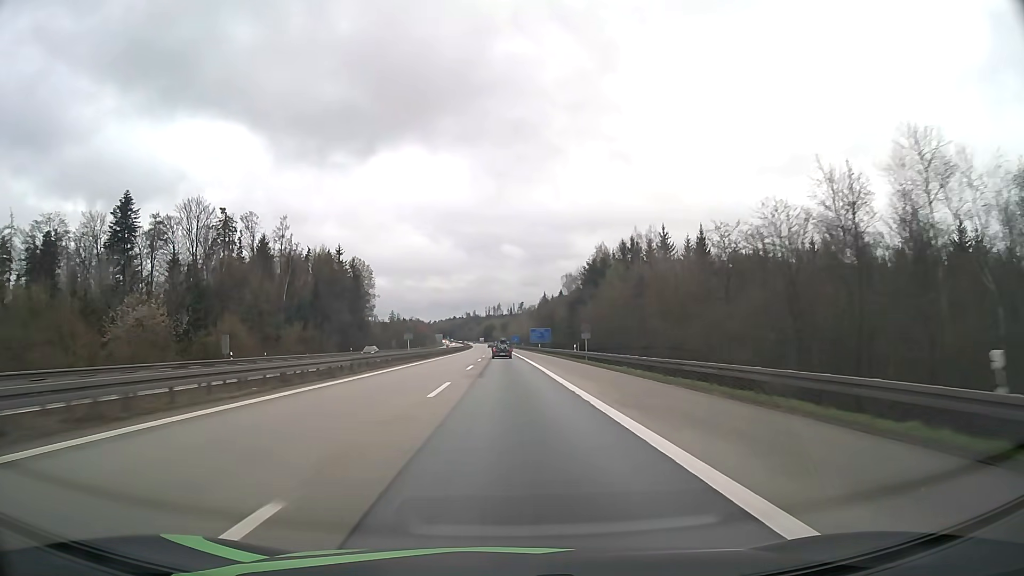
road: motorway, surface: asphalt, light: Day
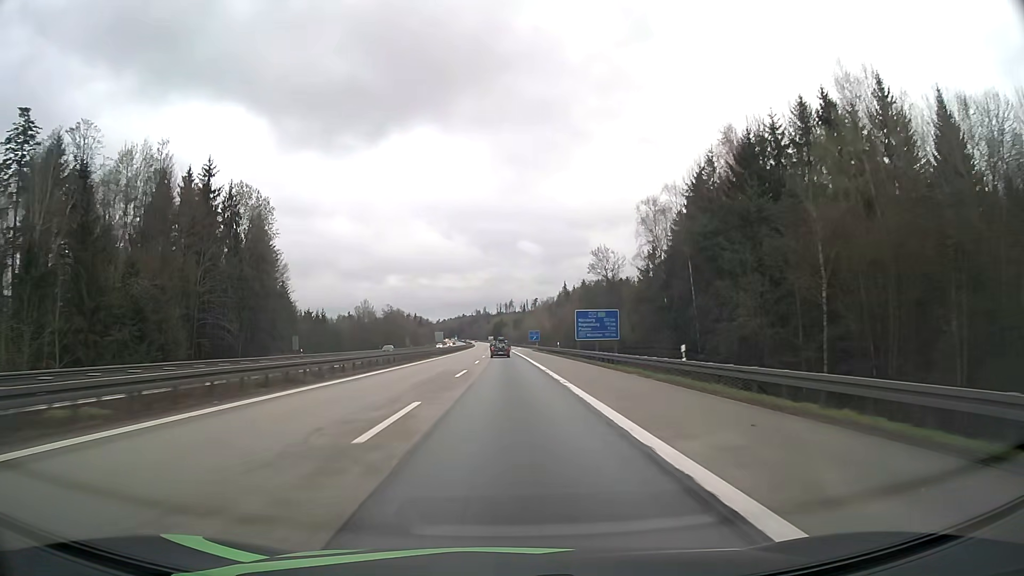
(-0.7, +80.3) m; -1°
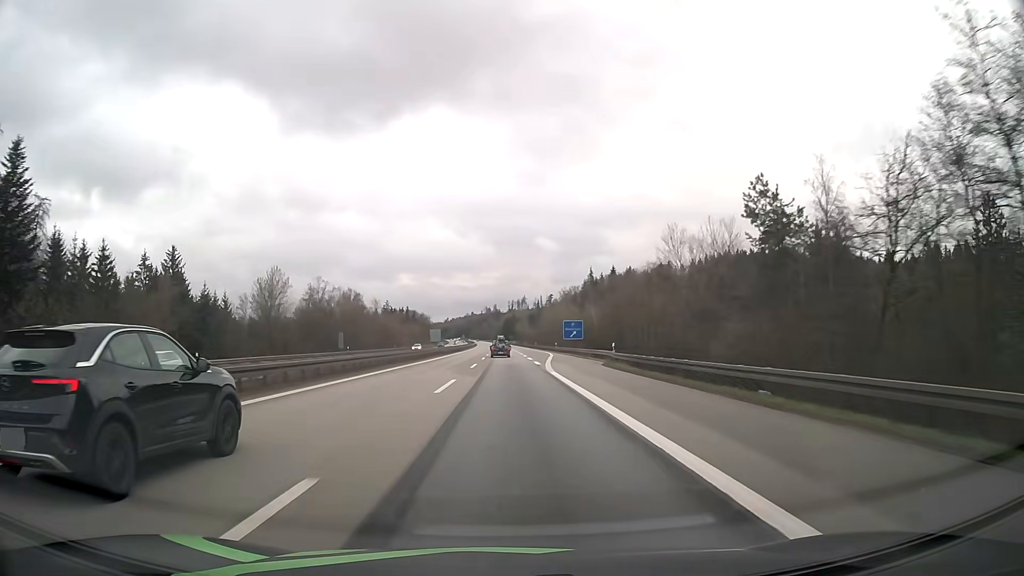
(-0.7, +81.0) m; -1°
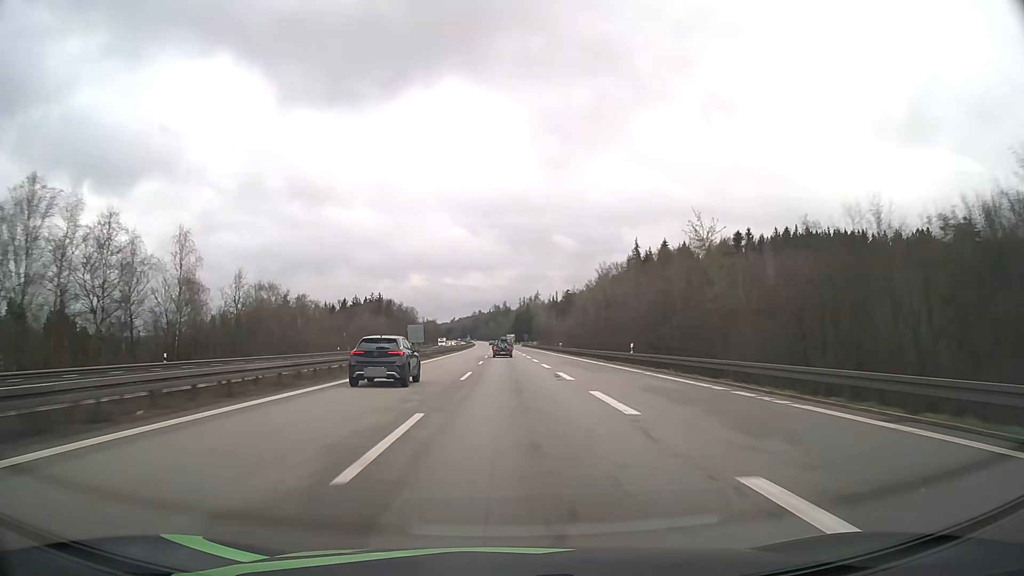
(-1.0, +101.9) m; -1°
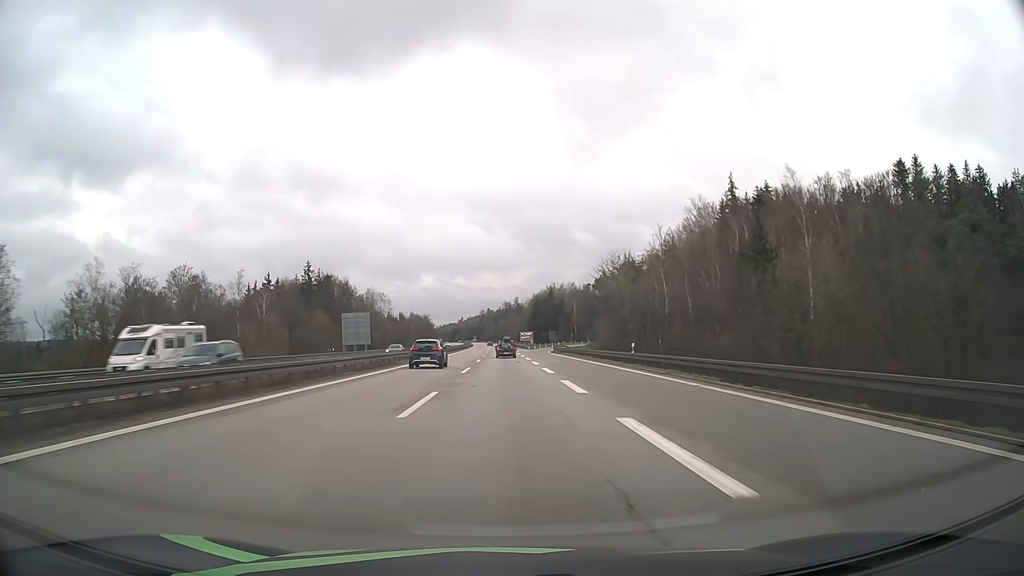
(-0.7, +102.5) m; -1°
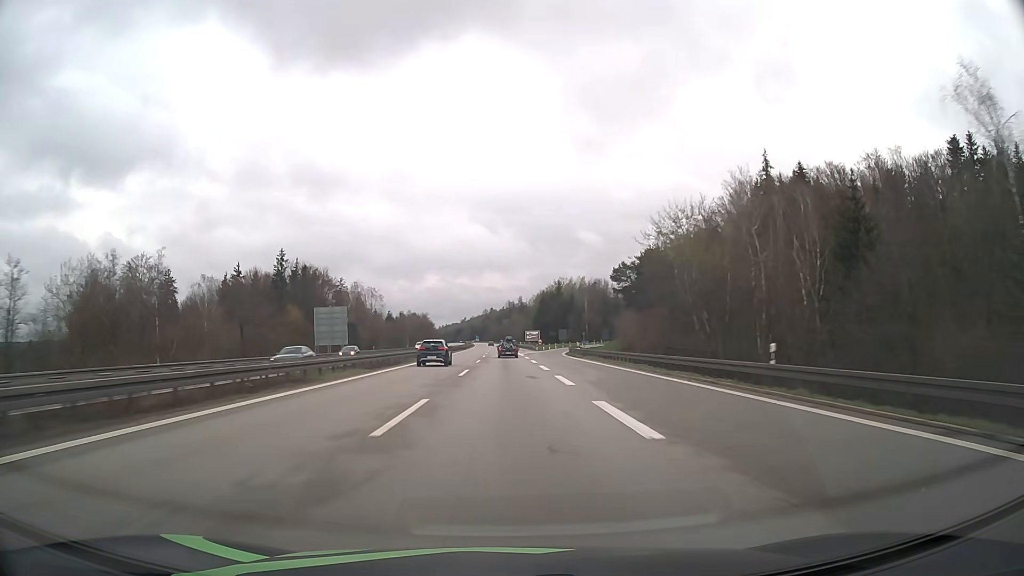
(0.0, +20.5) m; 0°
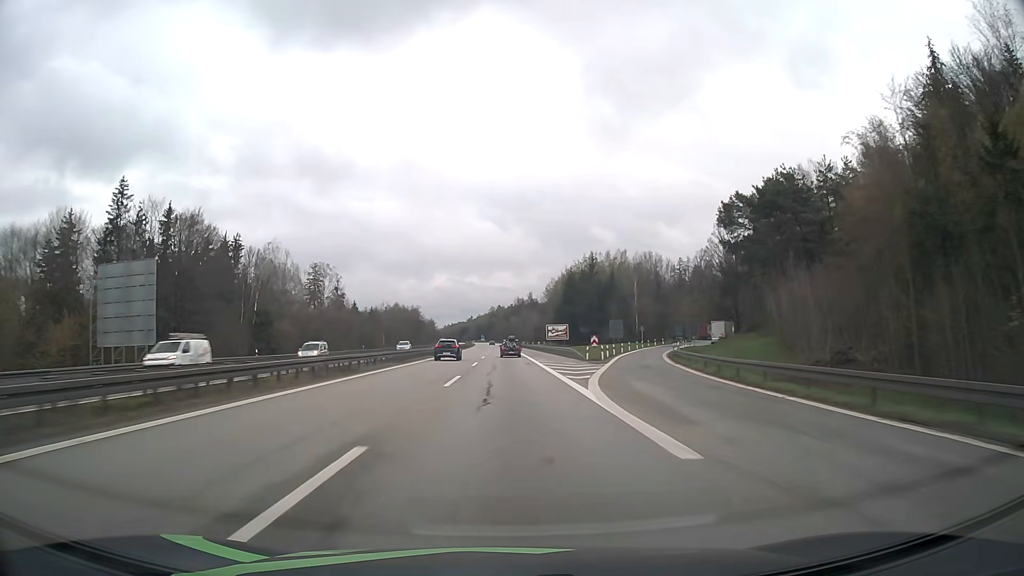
(-0.5, +61.3) m; -1°
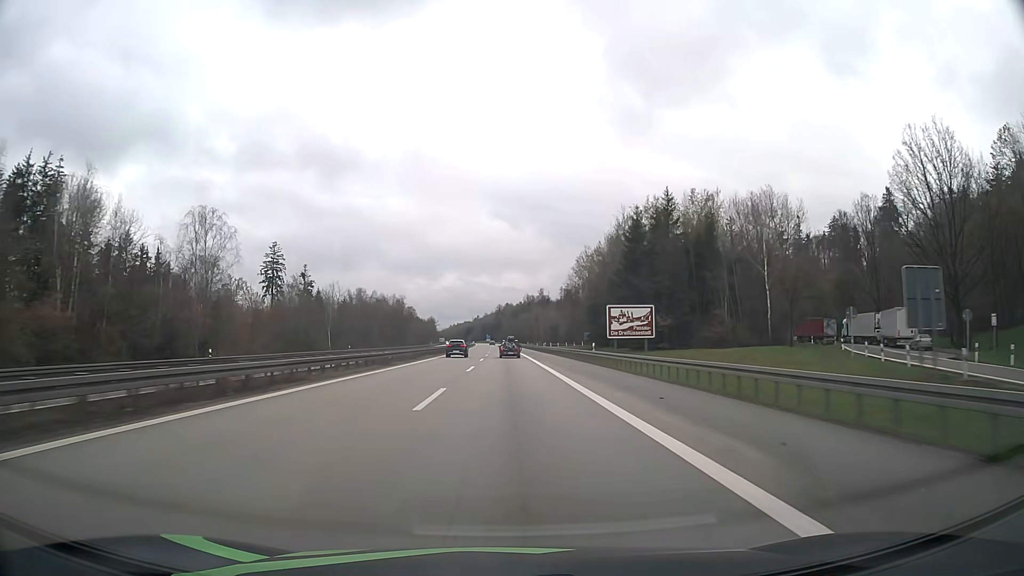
(-0.3, +61.3) m; -1°
(0, +10) (0, +20) (0, +30) (0, +40) (0, +50) (0, +60) (0, +70) (0, +80) (0, +90) (-1, +100) m
